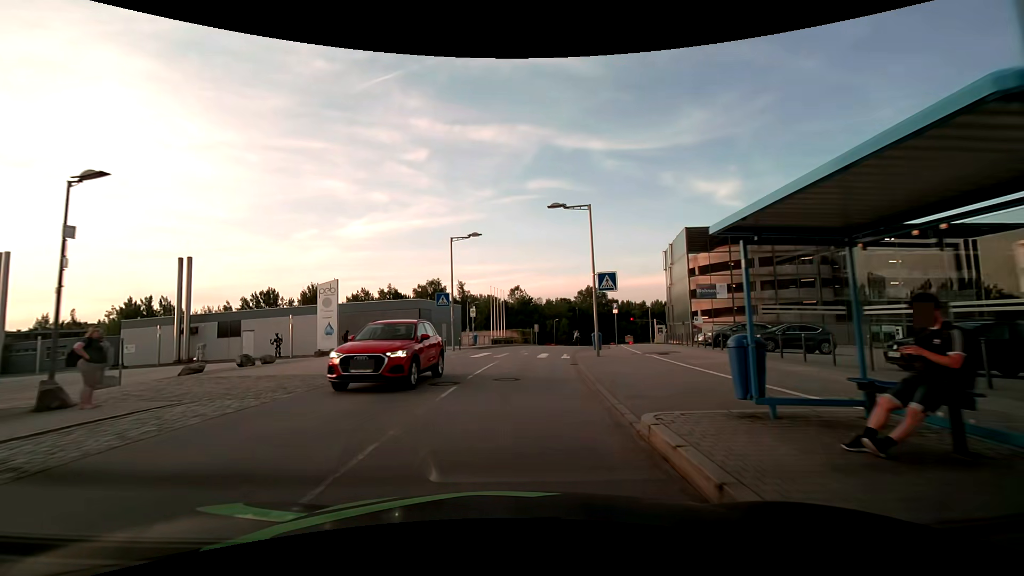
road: residential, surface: asphalt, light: Day
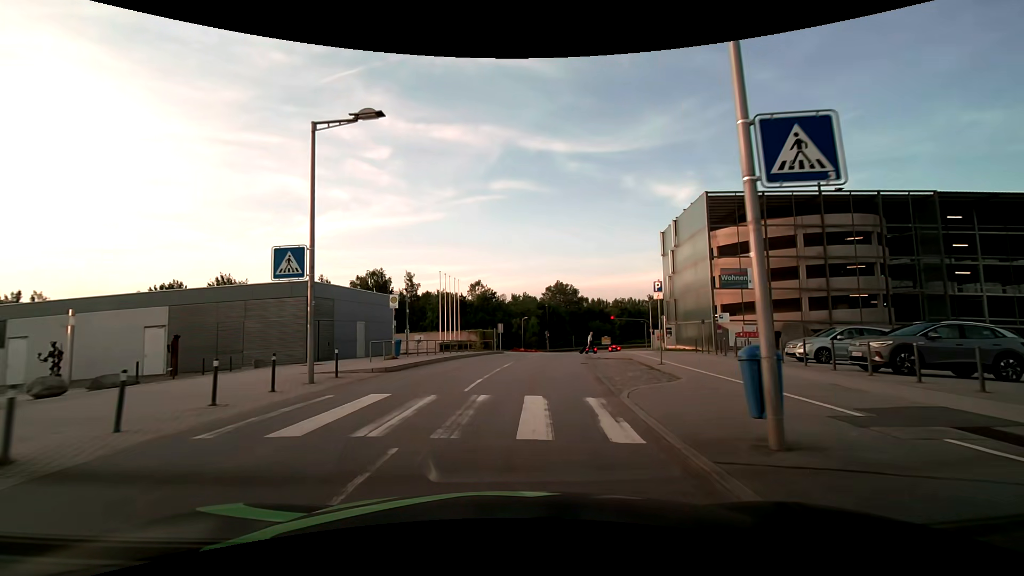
(+0.6, +17.3) m; +5°
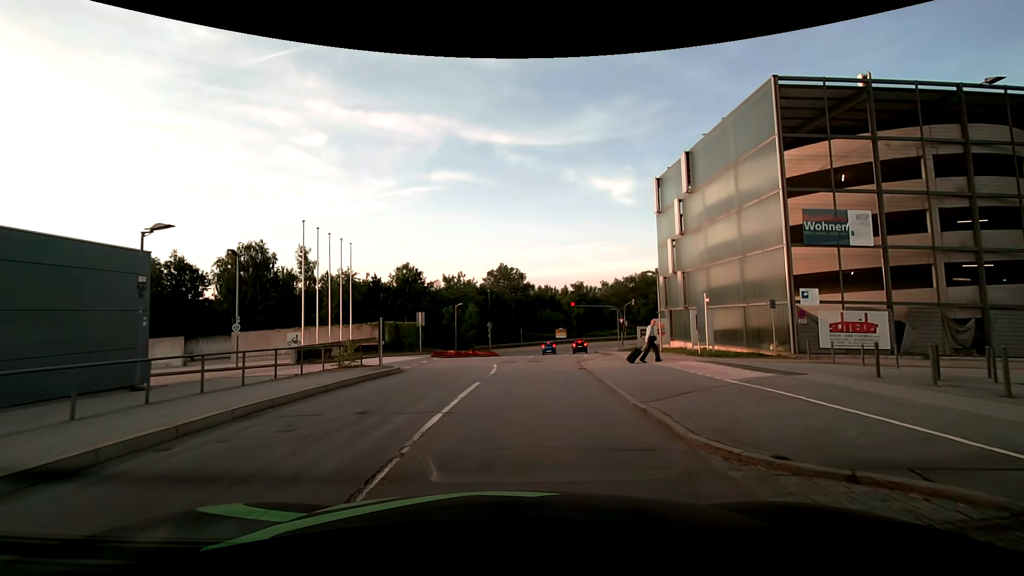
(+1.1, +20.6) m; +7°
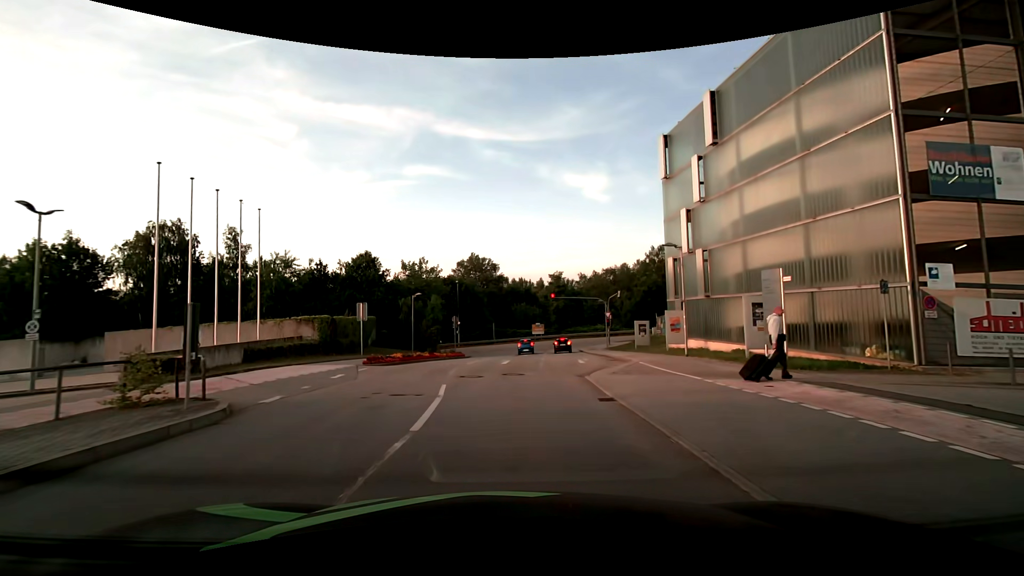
(+0.2, +9.2) m; +3°
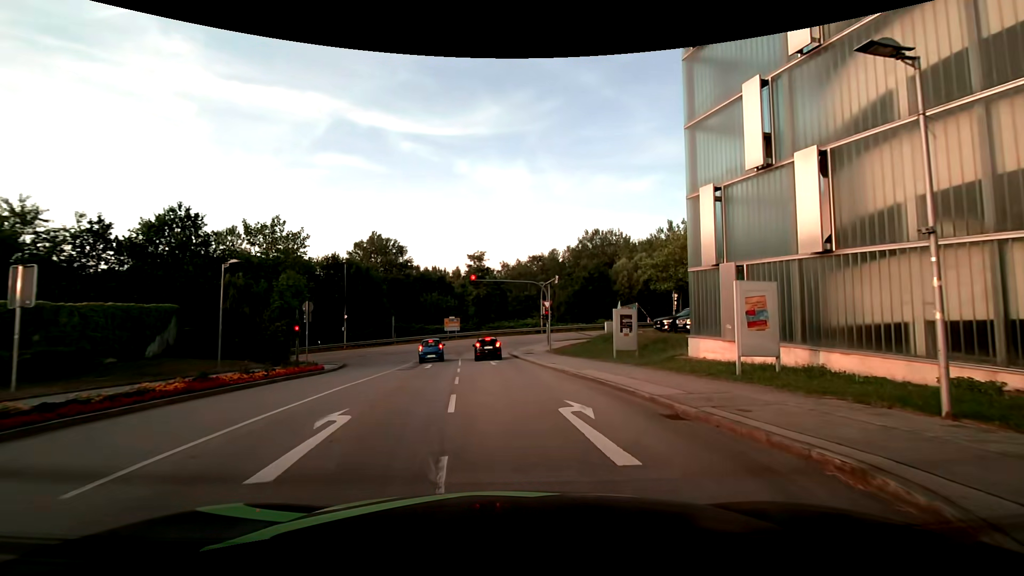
(+0.9, +17.1) m; +9°
(0, +10) (0, +20) (-1, +30) (-2, +40) (0, +49) (+9, +54) (+19, +55) (+29, +57) (+38, +58) (+48, +59) m
